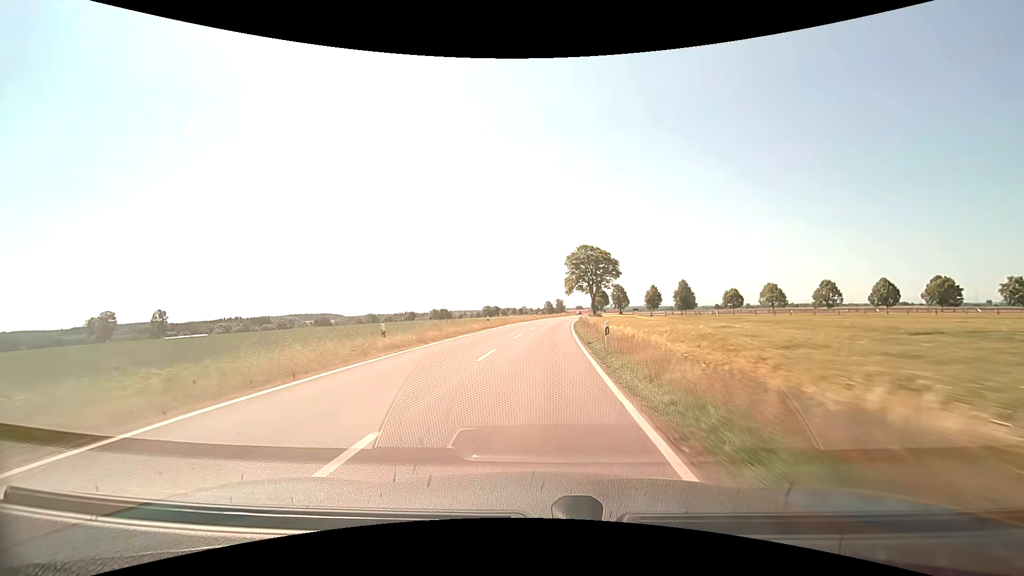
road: tertiary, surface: asphalt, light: Day
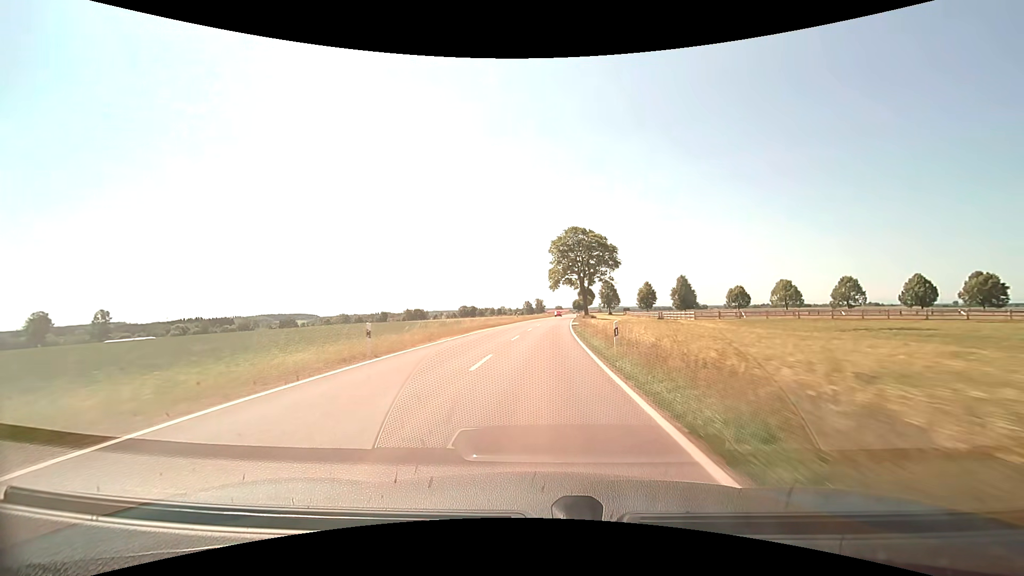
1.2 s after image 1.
(+0.5, +26.5) m; +2°
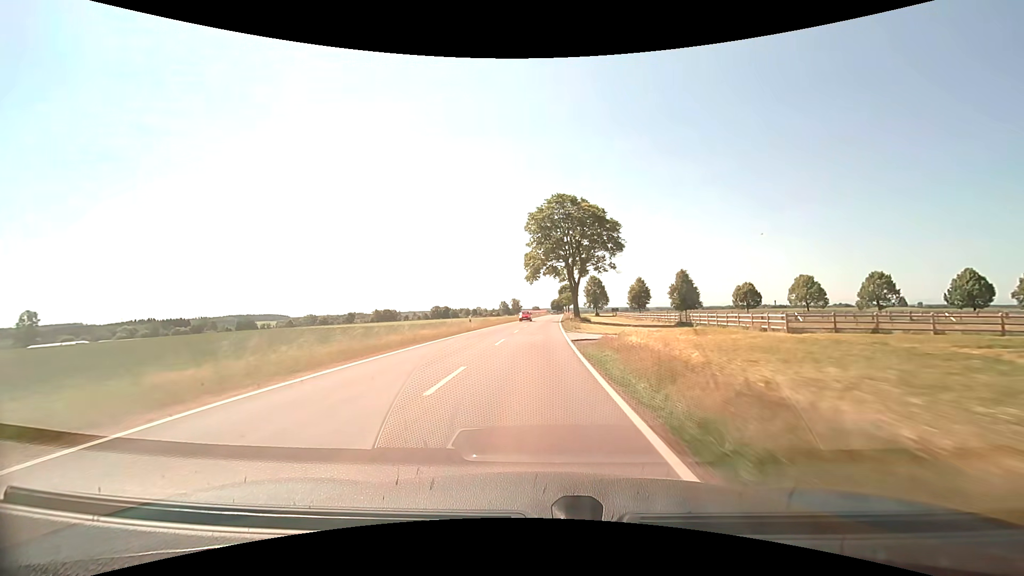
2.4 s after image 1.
(+0.8, +27.3) m; +3°
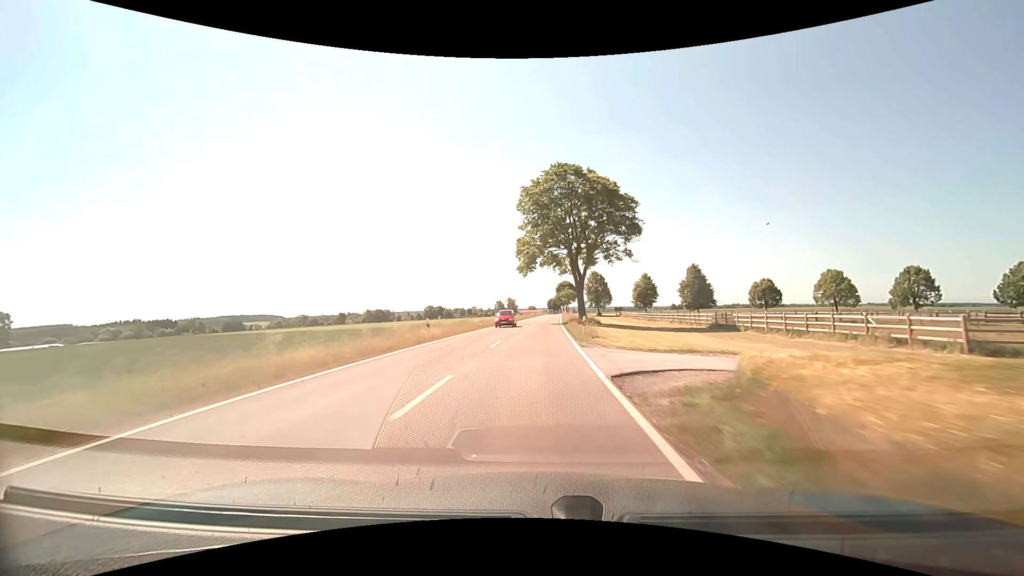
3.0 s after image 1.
(+0.1, +13.9) m; 0°
